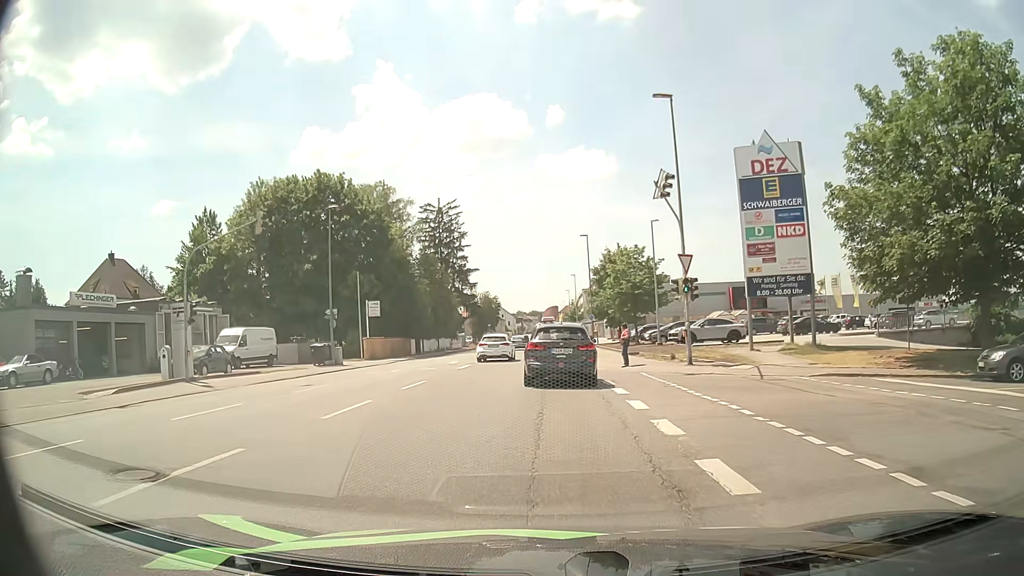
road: tertiary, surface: asphalt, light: Day
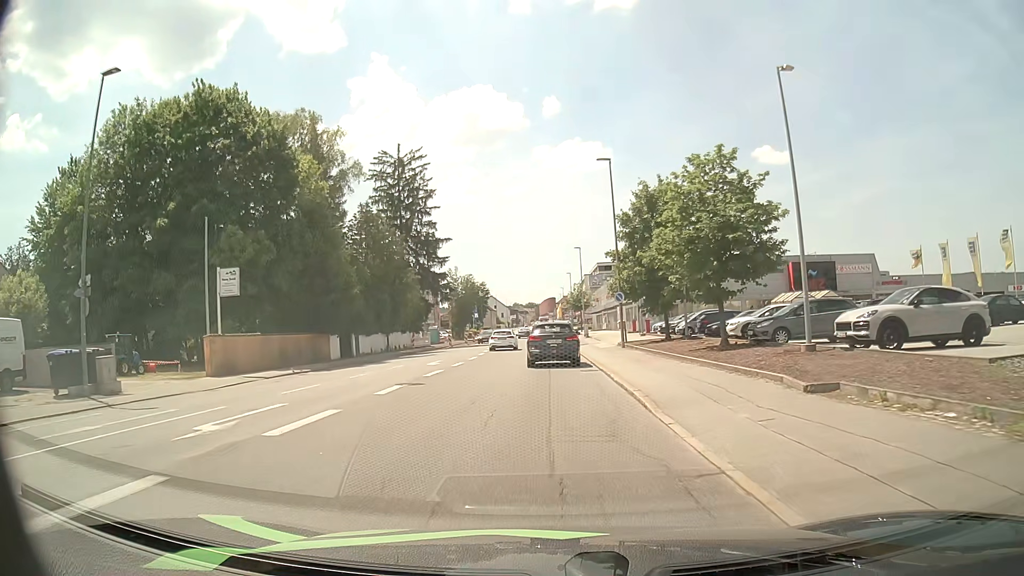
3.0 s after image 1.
(0.0, +26.0) m; +1°
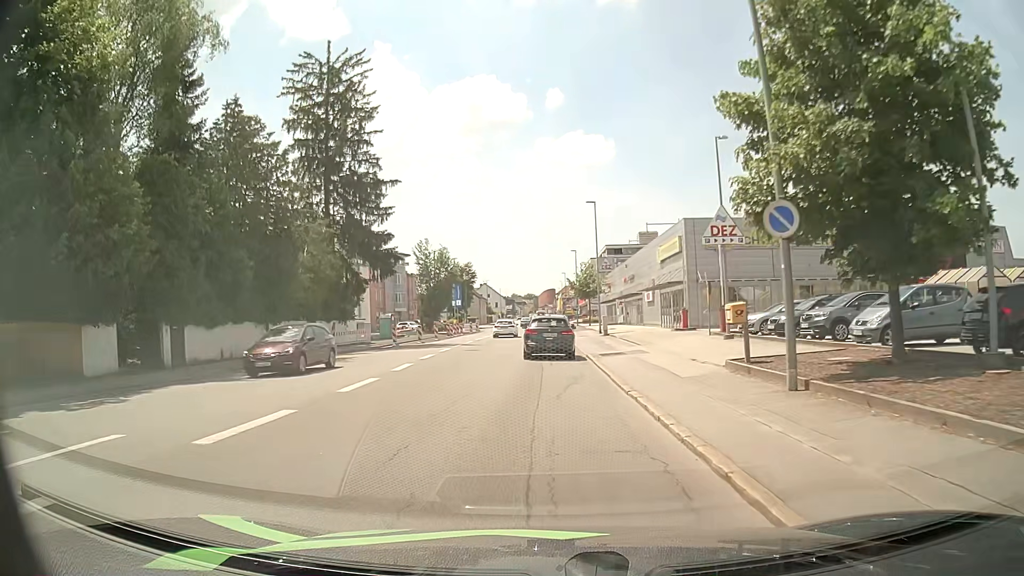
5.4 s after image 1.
(-0.3, +25.6) m; -1°
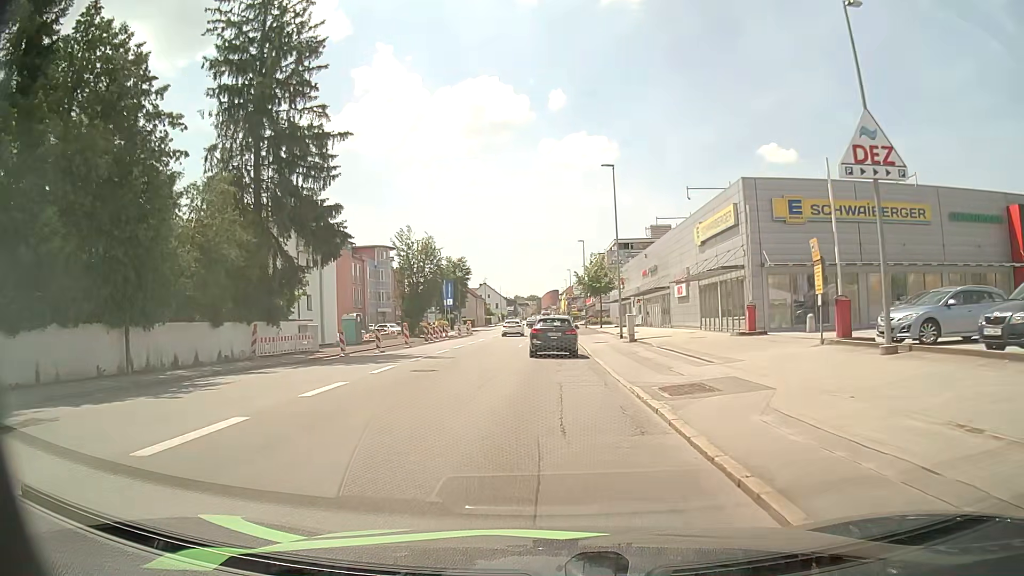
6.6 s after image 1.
(-0.1, +12.9) m; 0°
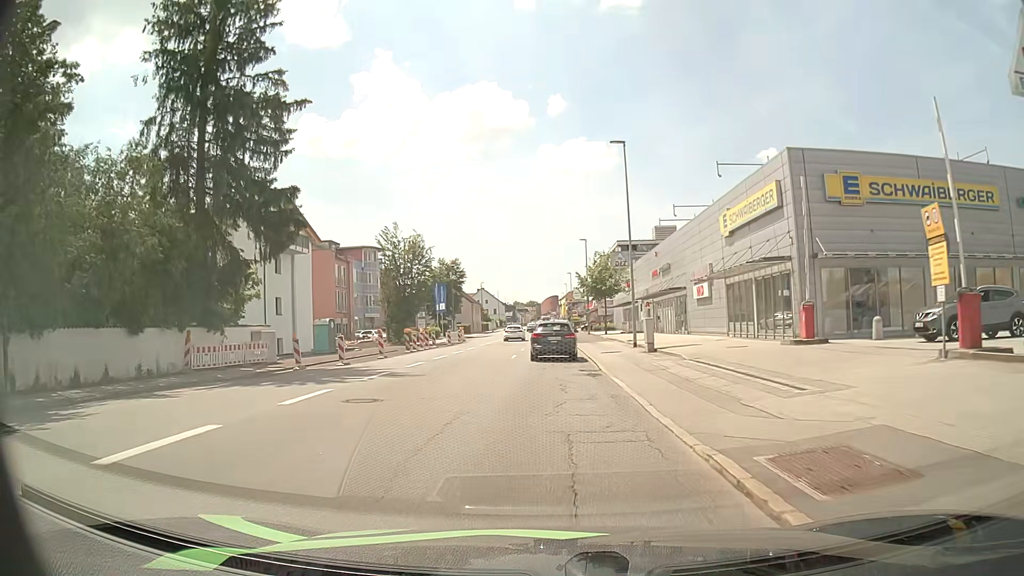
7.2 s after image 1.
(0.0, +6.5) m; 0°
(0, +10) (0, +20) (0, +30) (0, +40) (0, +50) (0, +60) (0, +70) (0, +80) (0, +90) (0, +100) m
